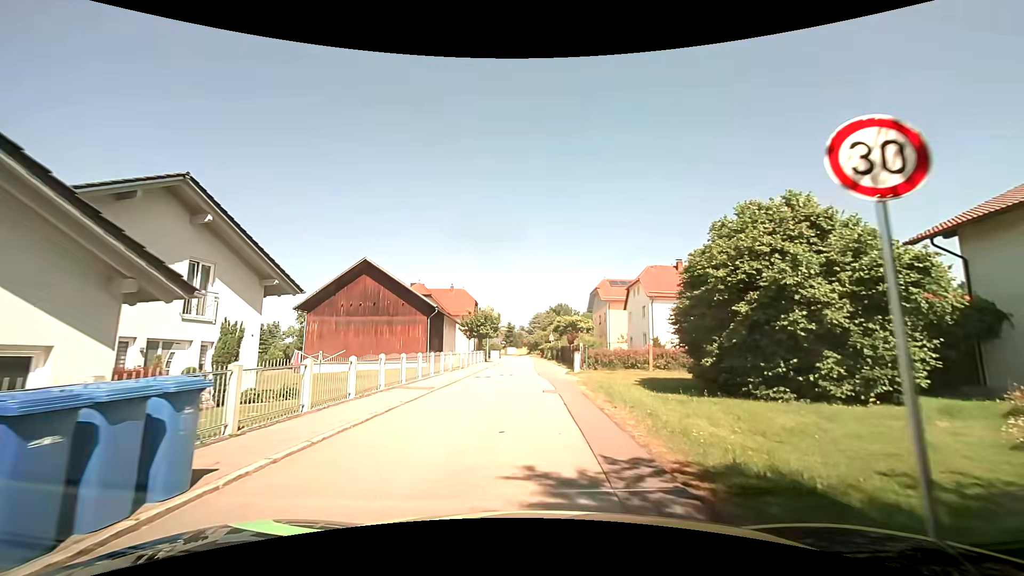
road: residential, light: Day
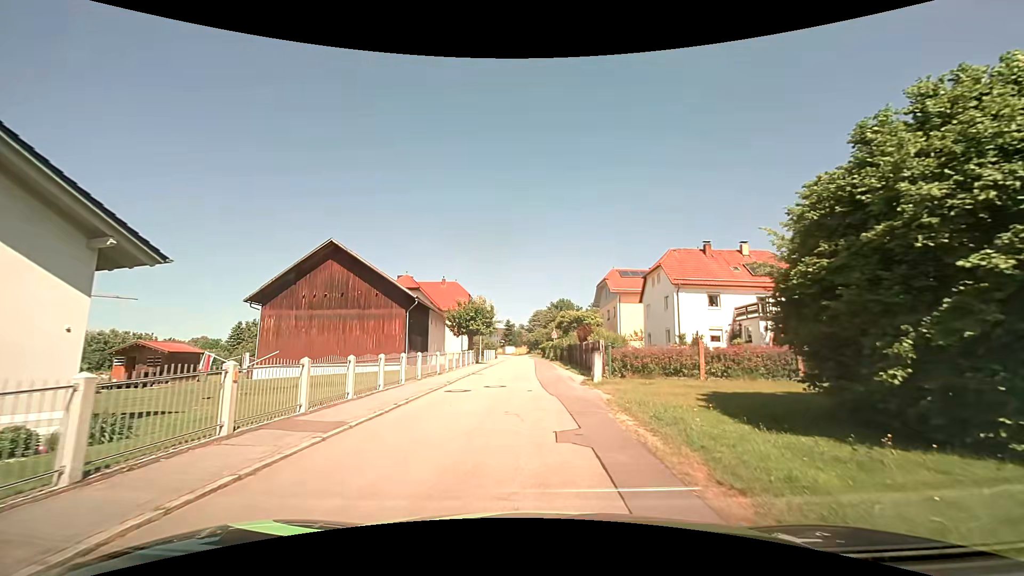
(-0.1, +8.2) m; -1°
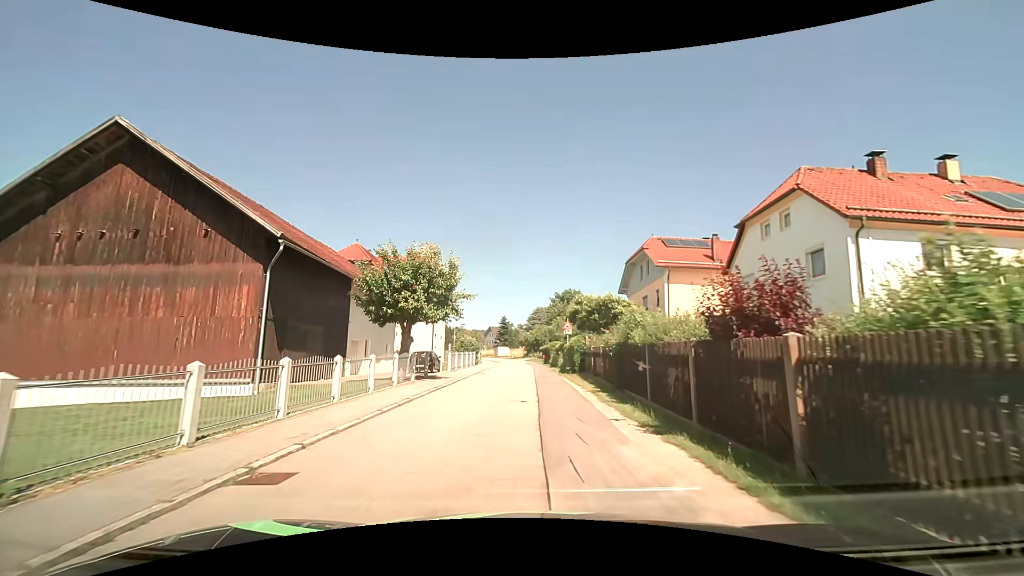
(0.0, +21.0) m; 0°
(0, +10) (0, +20) (0, +30) (0, +40) (0, +50) (-1, +60) (-3, +70) (-5, +79) (-9, +89) (-12, +98) m
